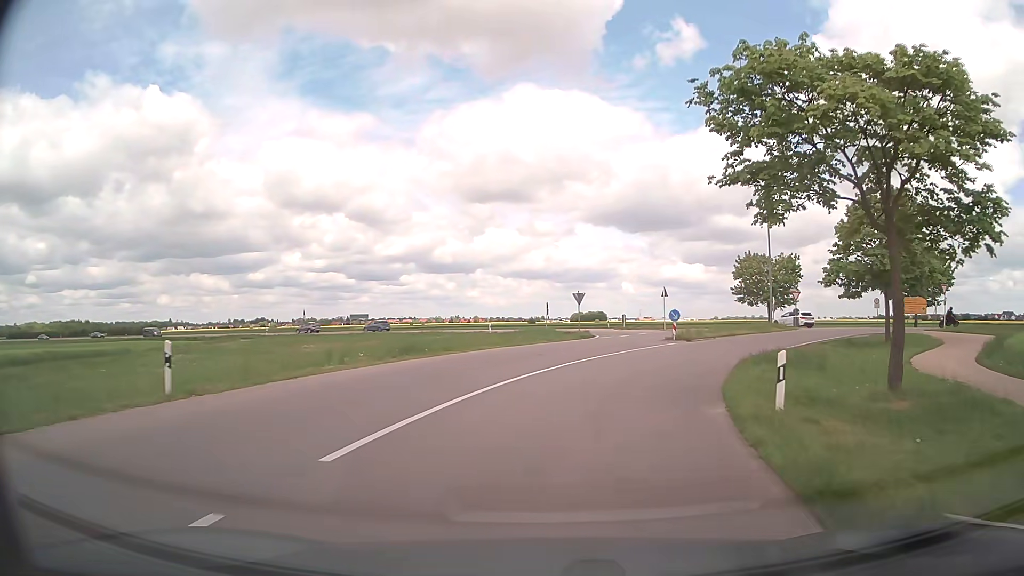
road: tertiary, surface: asphalt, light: Day
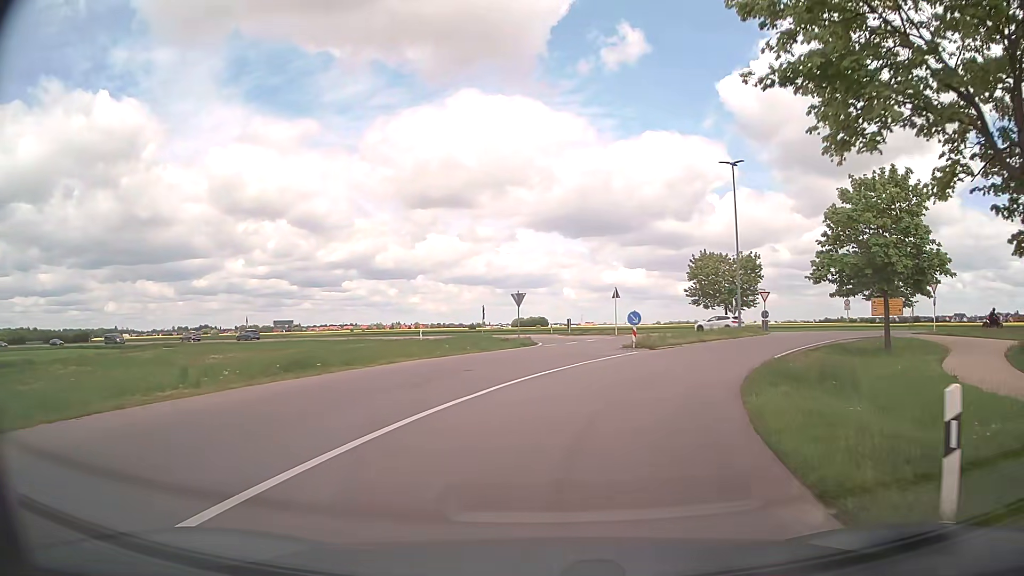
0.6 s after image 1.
(+0.2, +5.8) m; +5°
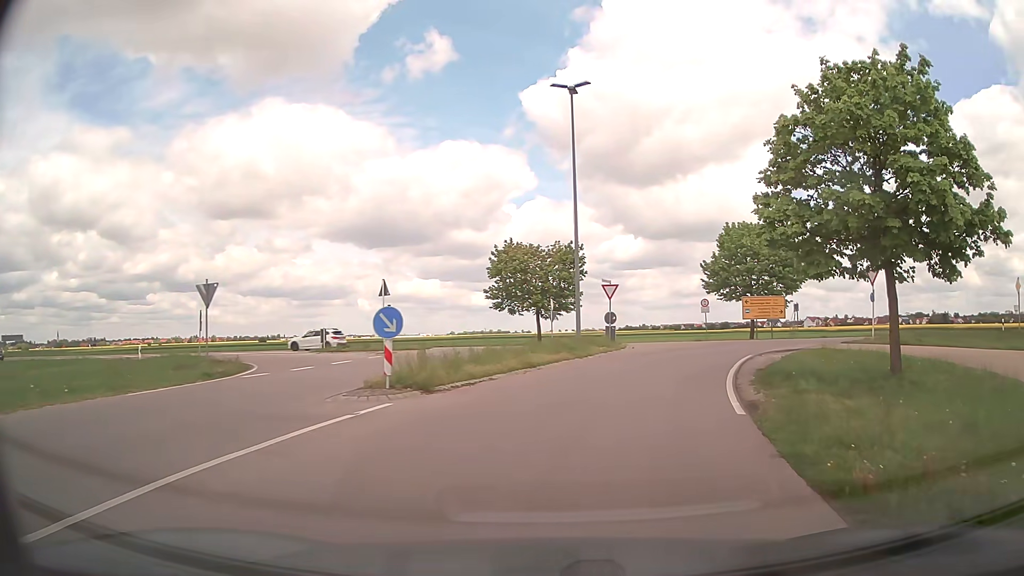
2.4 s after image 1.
(+2.2, +15.0) m; +18°
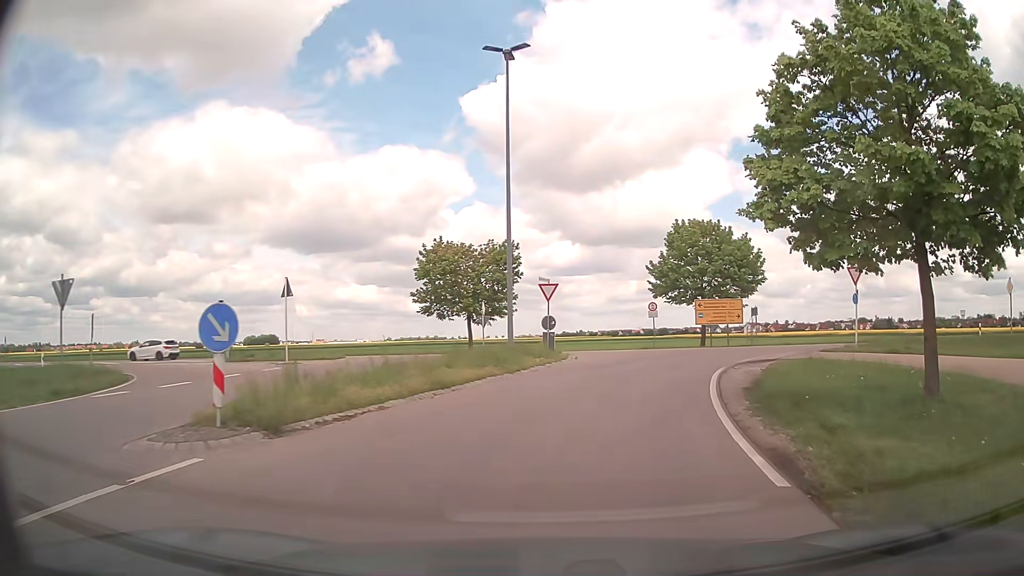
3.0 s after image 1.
(+0.2, +4.3) m; +5°
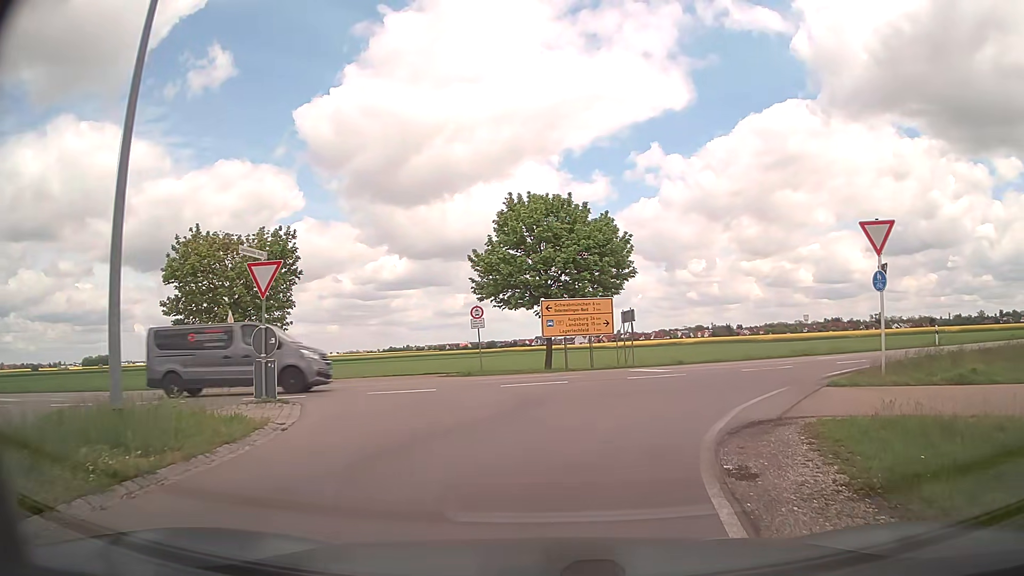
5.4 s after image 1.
(+1.9, +13.3) m; +15°
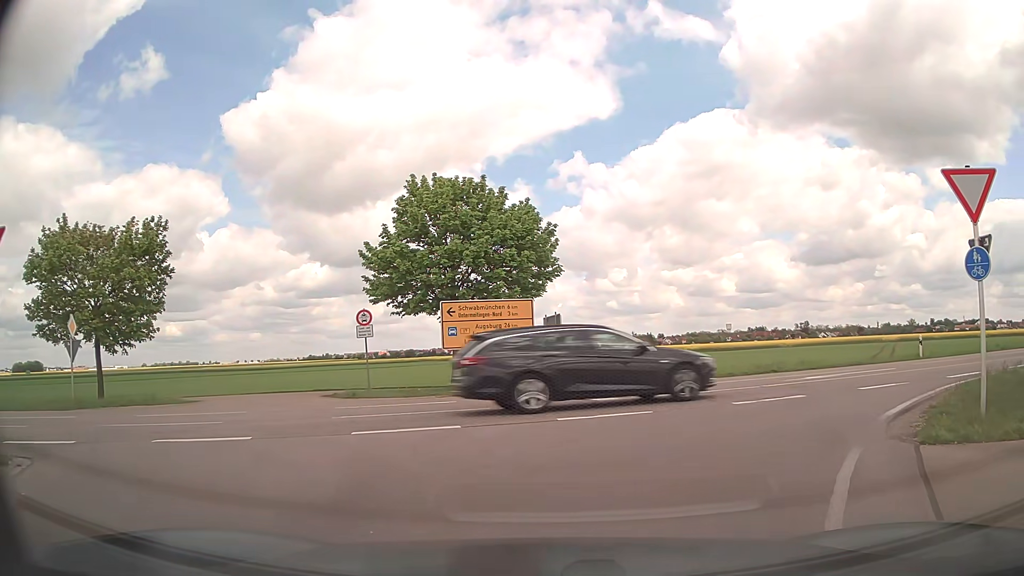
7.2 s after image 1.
(+0.3, +5.8) m; +5°
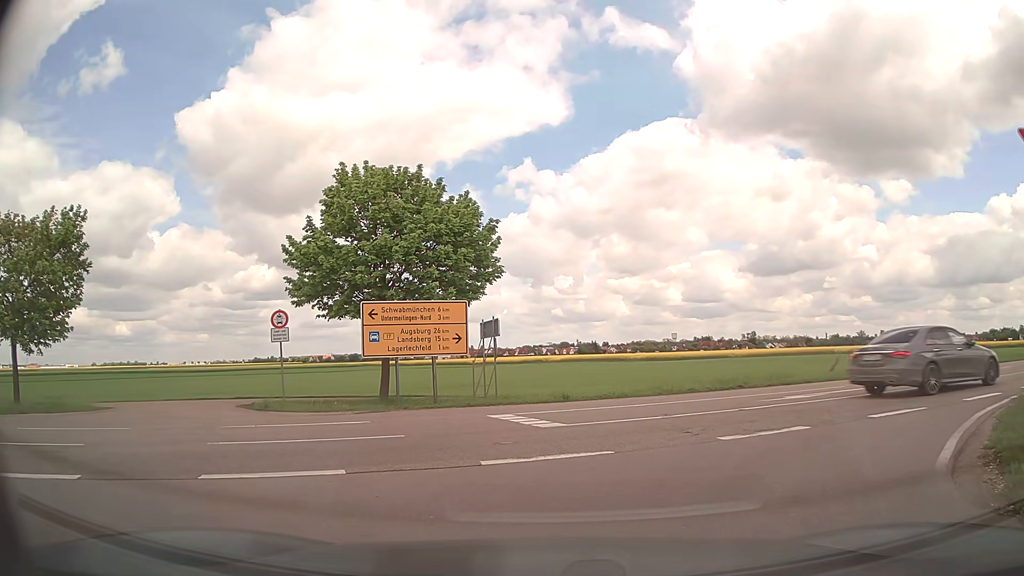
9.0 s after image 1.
(+0.1, +2.7) m; +3°
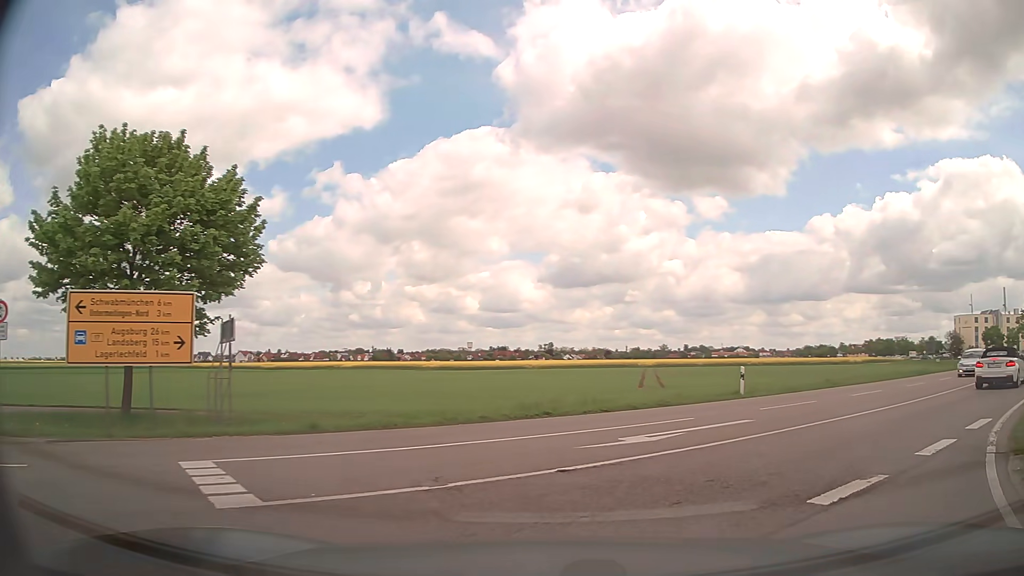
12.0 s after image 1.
(+0.8, +5.2) m; +20°
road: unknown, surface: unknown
(+4, +9) (+11, +16) (+18, +23) (+26, +30) (+33, +36) (+40, +44) (+46, +51) (+53, +59) (+59, +66) (+65, +74) m
